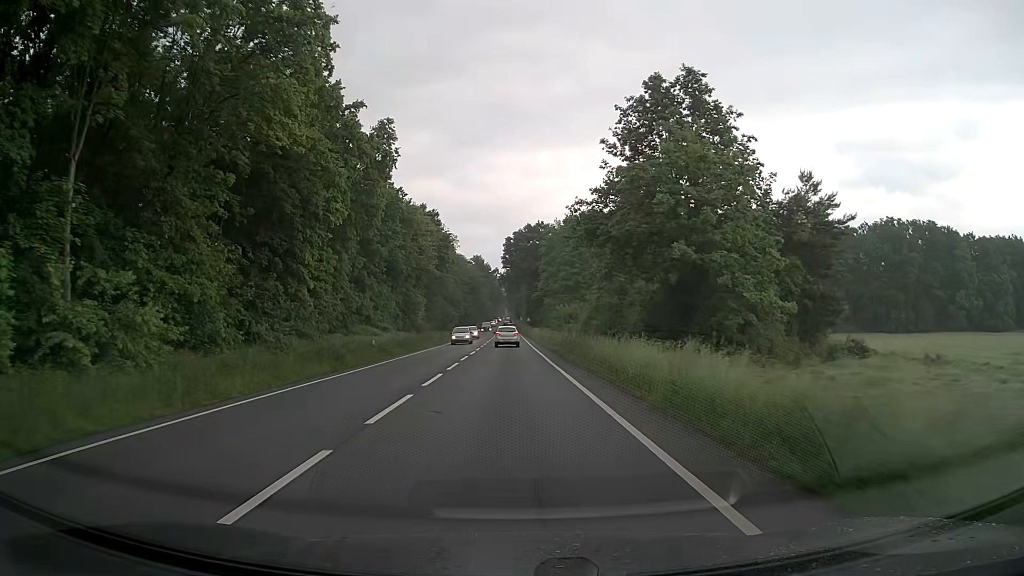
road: primary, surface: asphalt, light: Day
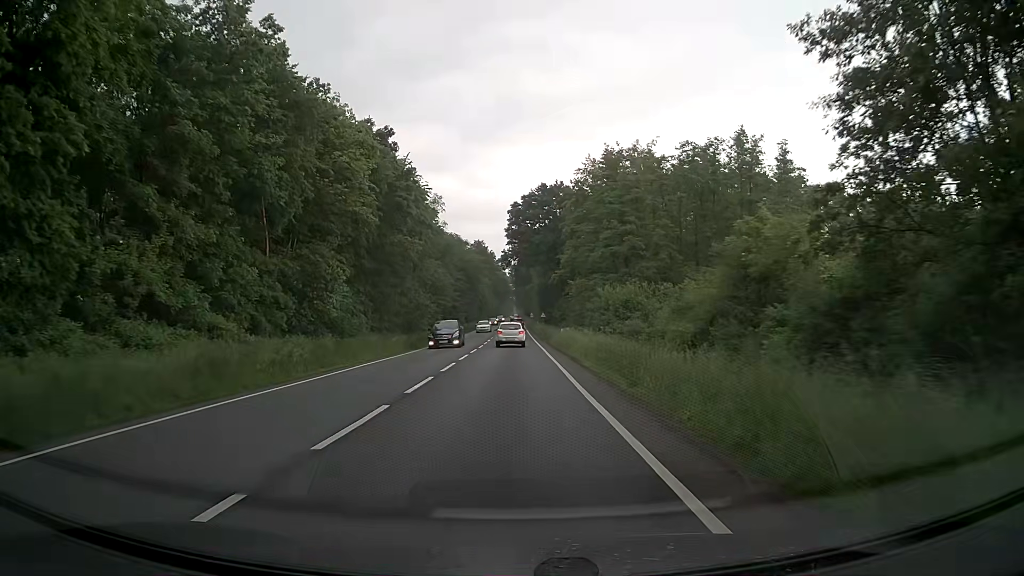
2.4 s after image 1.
(-0.3, +39.2) m; 0°
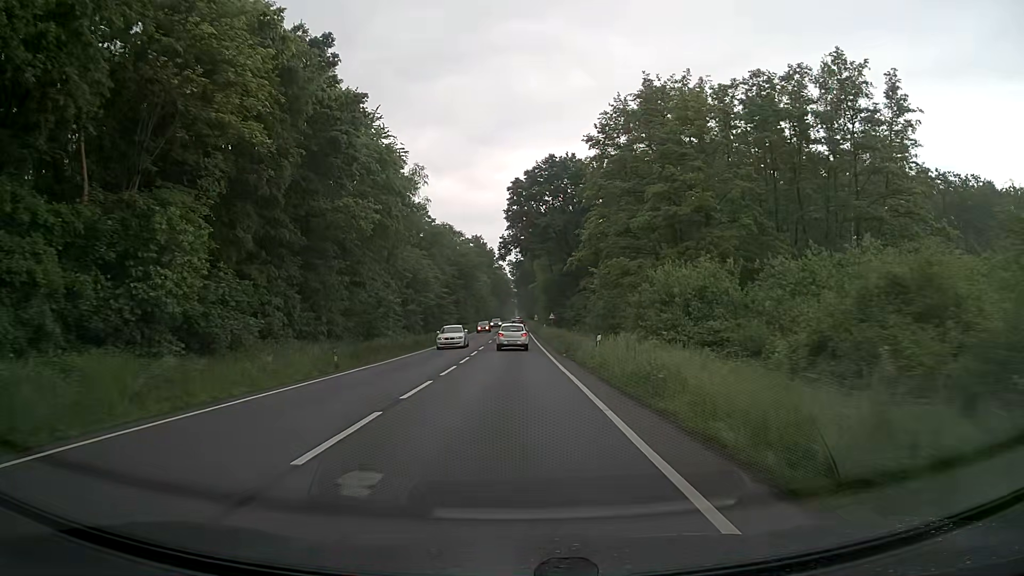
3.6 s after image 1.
(-0.2, +19.3) m; -1°
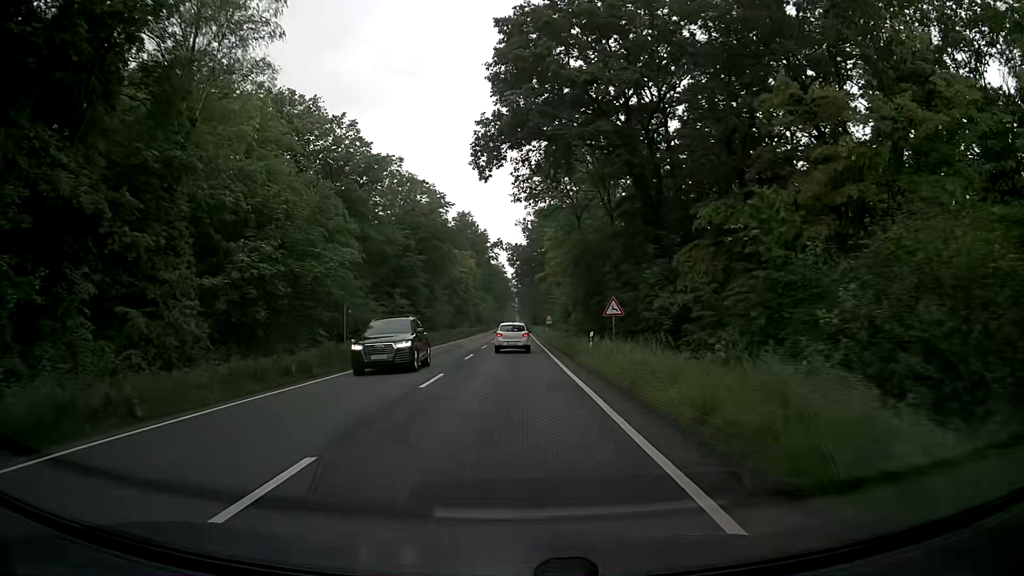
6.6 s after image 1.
(+0.2, +47.2) m; 0°
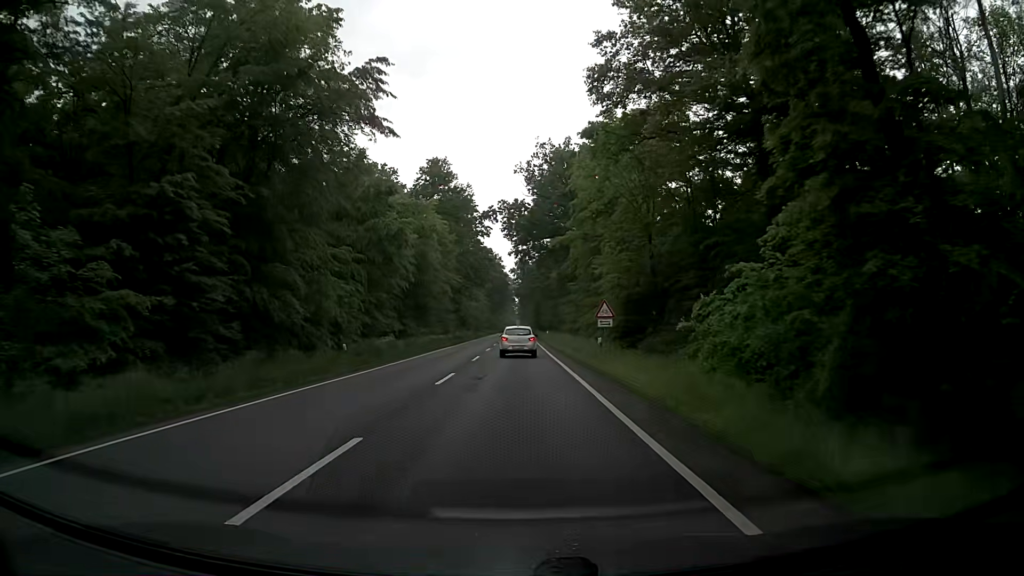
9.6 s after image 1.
(+0.5, +47.0) m; +1°
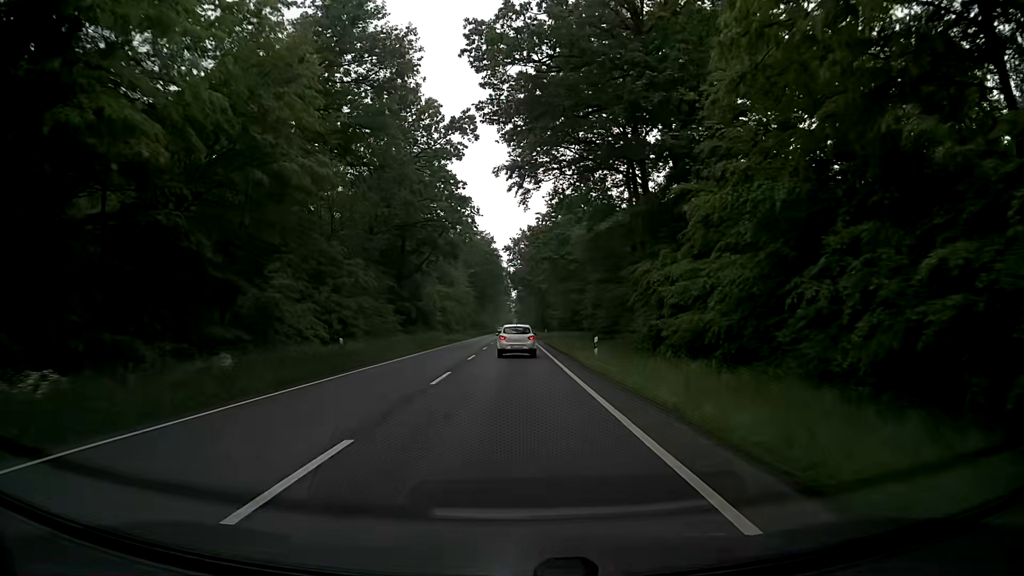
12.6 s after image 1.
(-0.3, +48.6) m; 0°
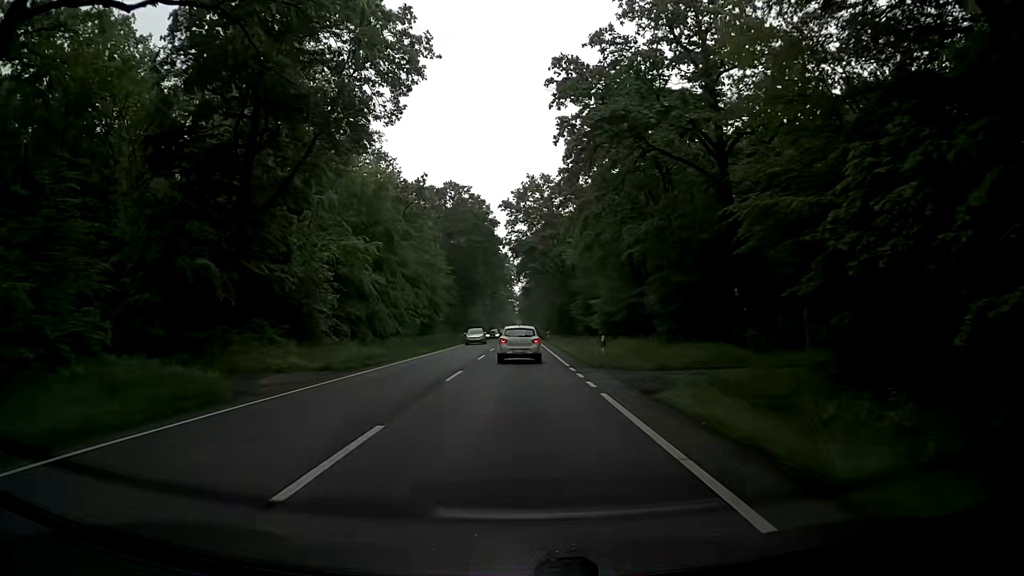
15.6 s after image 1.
(-0.2, +47.0) m; -1°
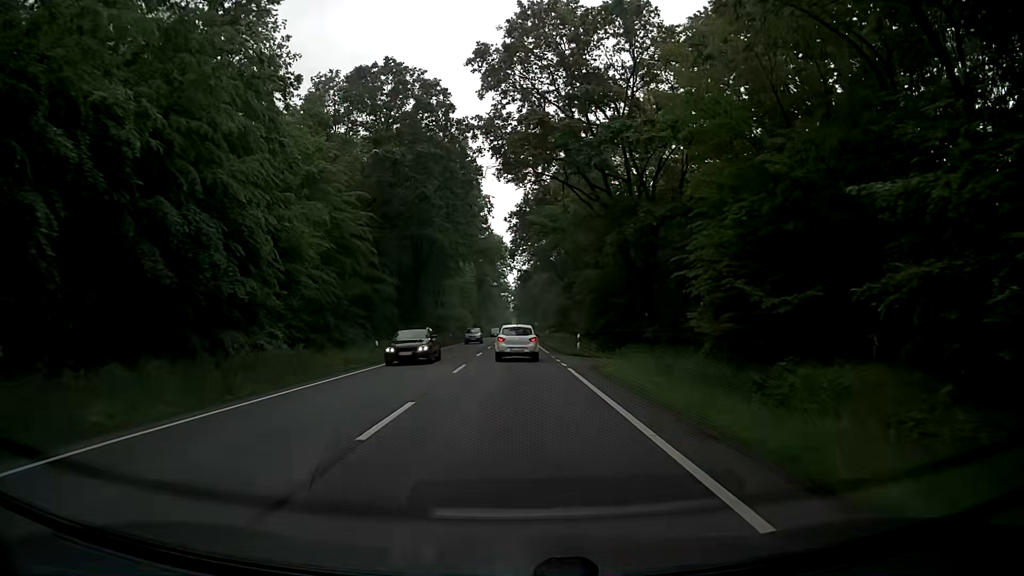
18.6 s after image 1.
(+0.7, +45.5) m; +1°
(0, +10) (0, +20) (0, +30) (0, +40) (0, +50) (0, +60) (0, +70) (0, +80) (0, +90) (+1, +100) m
